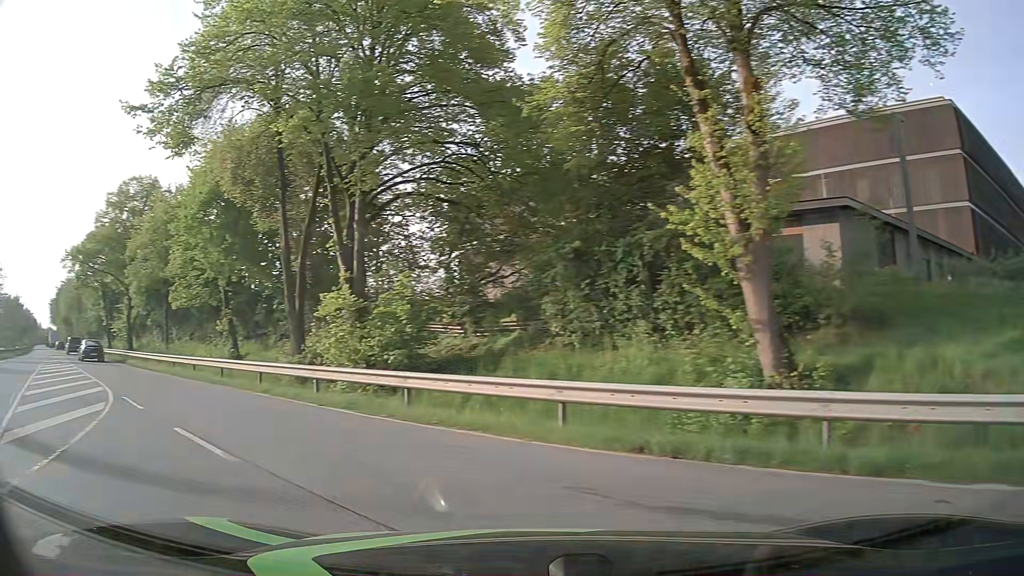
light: Day
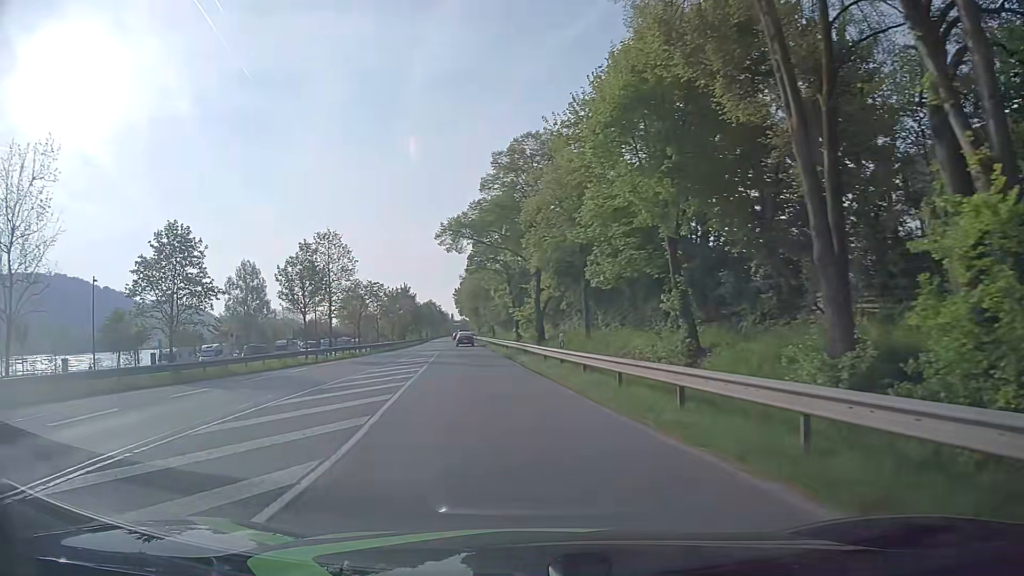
(-5.1, +12.6) m; -37°
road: primary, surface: asphalt
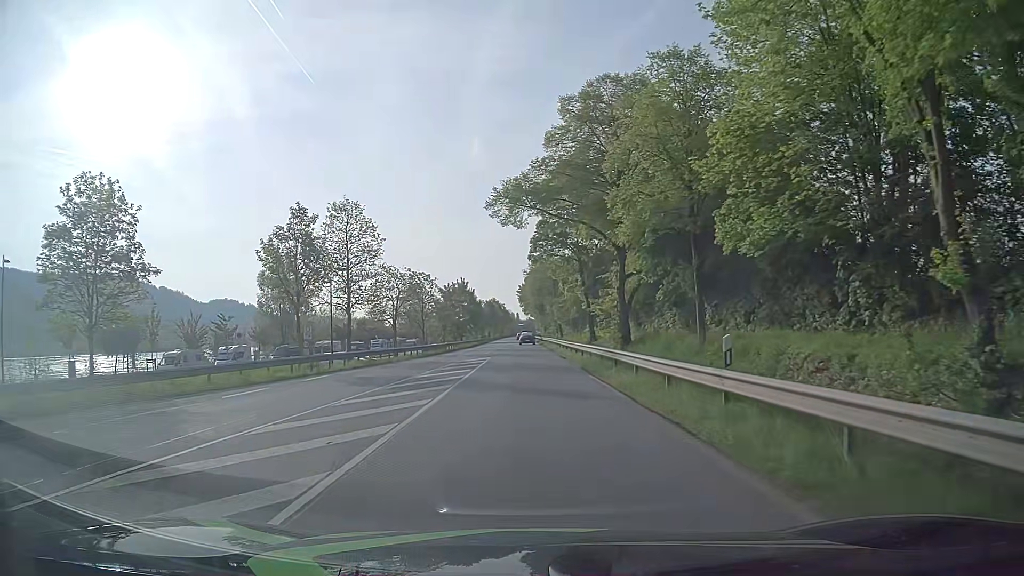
(-0.7, +13.1) m; -4°
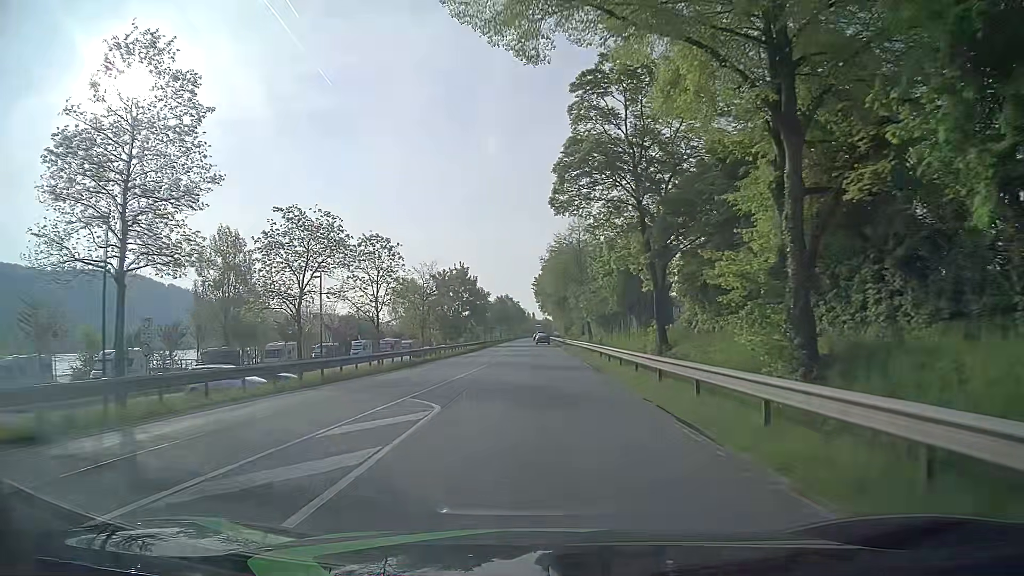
(-0.7, +25.9) m; -2°
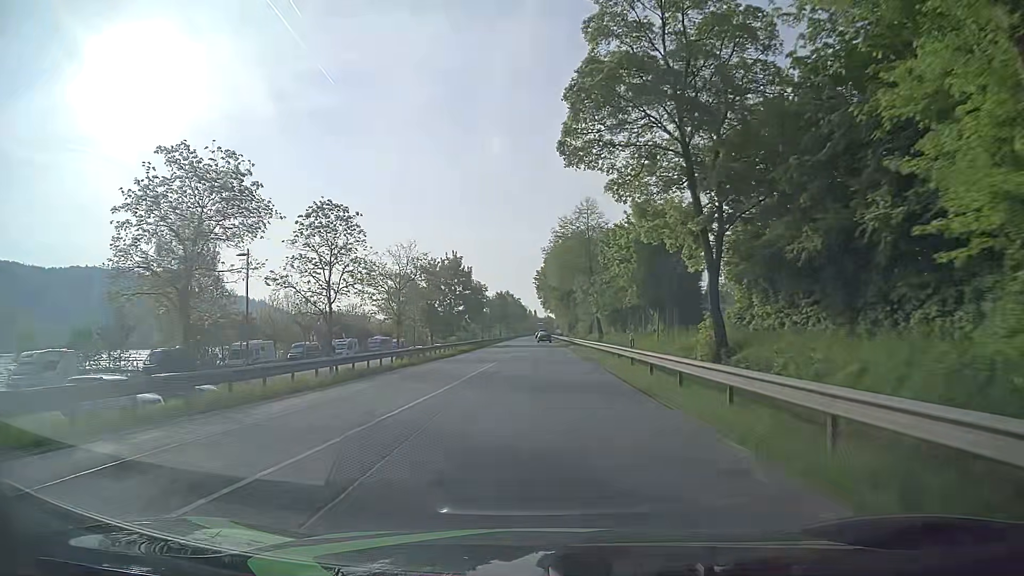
(0.0, +10.2) m; 0°
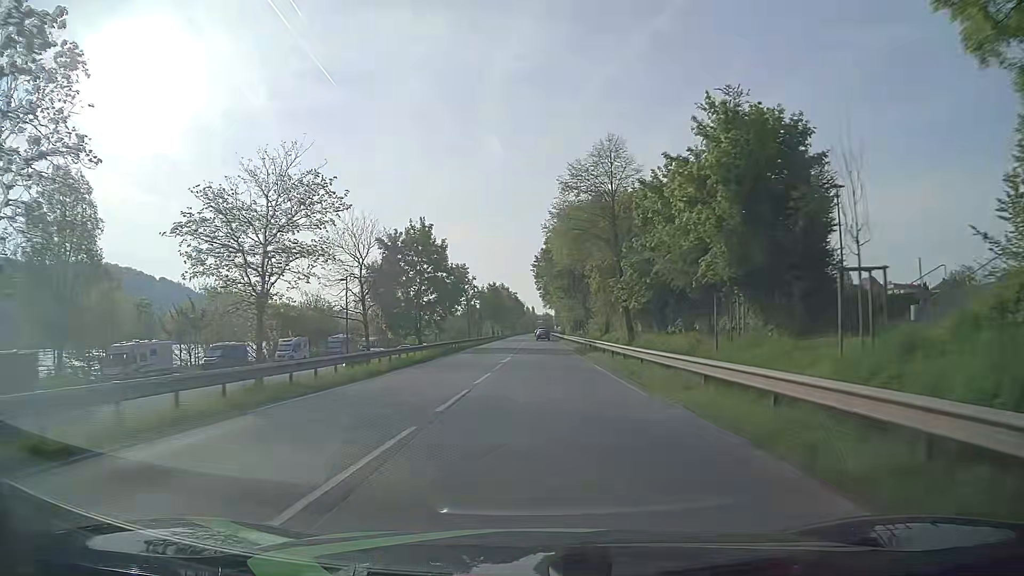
(0.0, +22.1) m; 0°
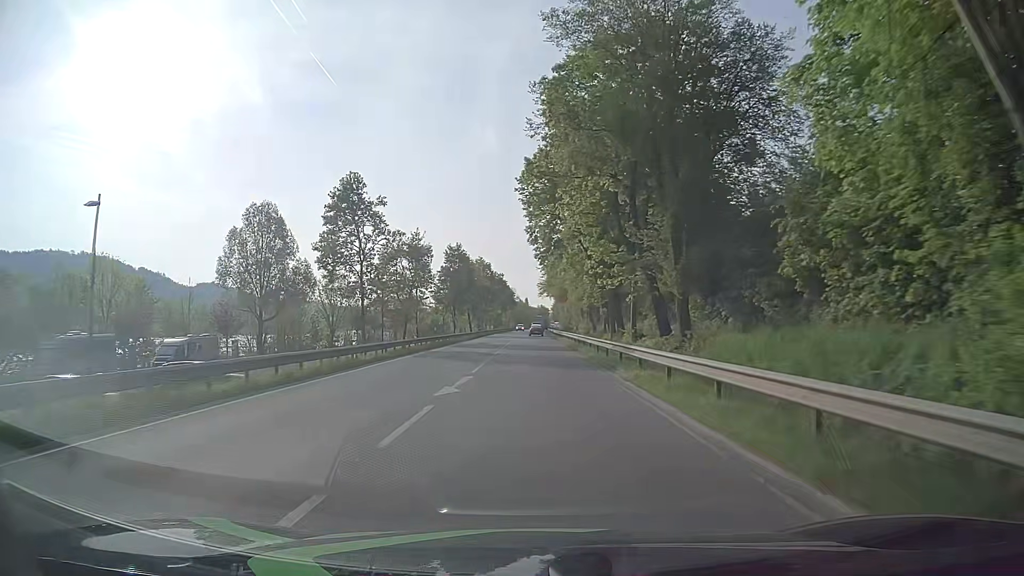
(+0.2, +58.8) m; 0°
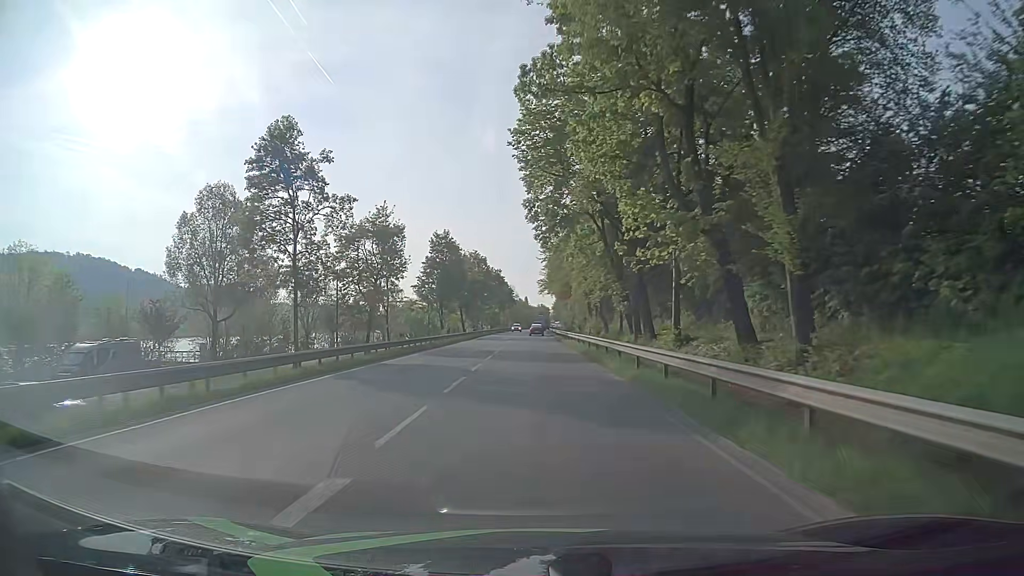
(+0.1, +12.0) m; 0°
(0, +10) (0, +20) (0, +30) (0, +40) (0, +50) (0, +60) (0, +70) (0, +80) (0, +90) (0, +100) m
